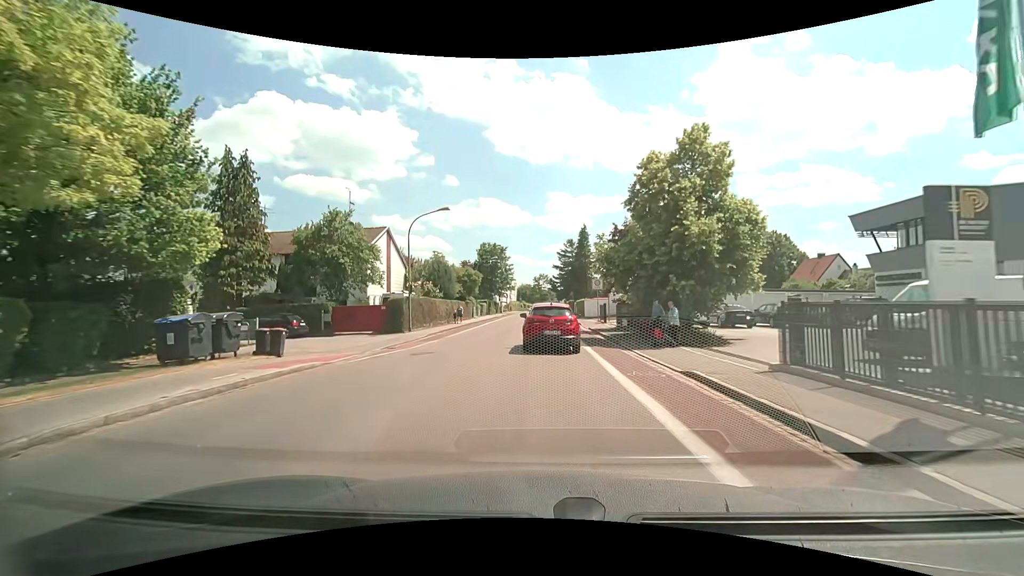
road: tertiary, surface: asphalt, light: Day
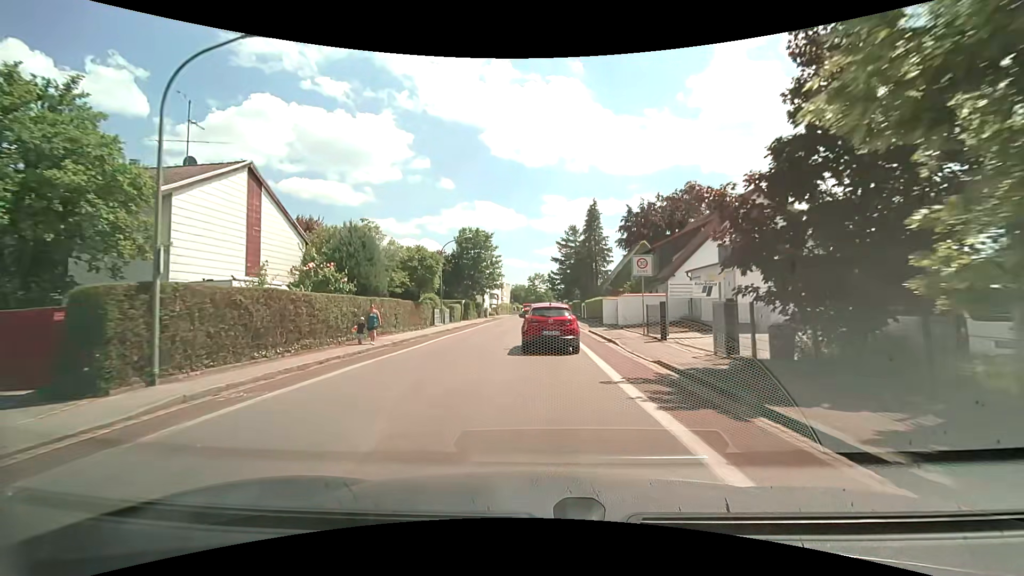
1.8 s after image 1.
(0.0, +19.4) m; 0°
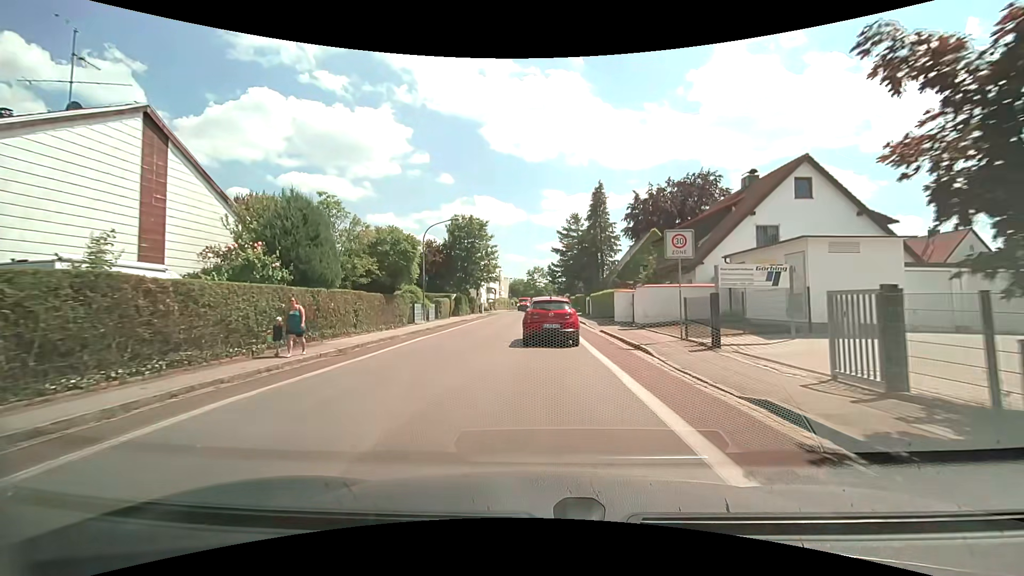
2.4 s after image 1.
(0.0, +5.8) m; +1°
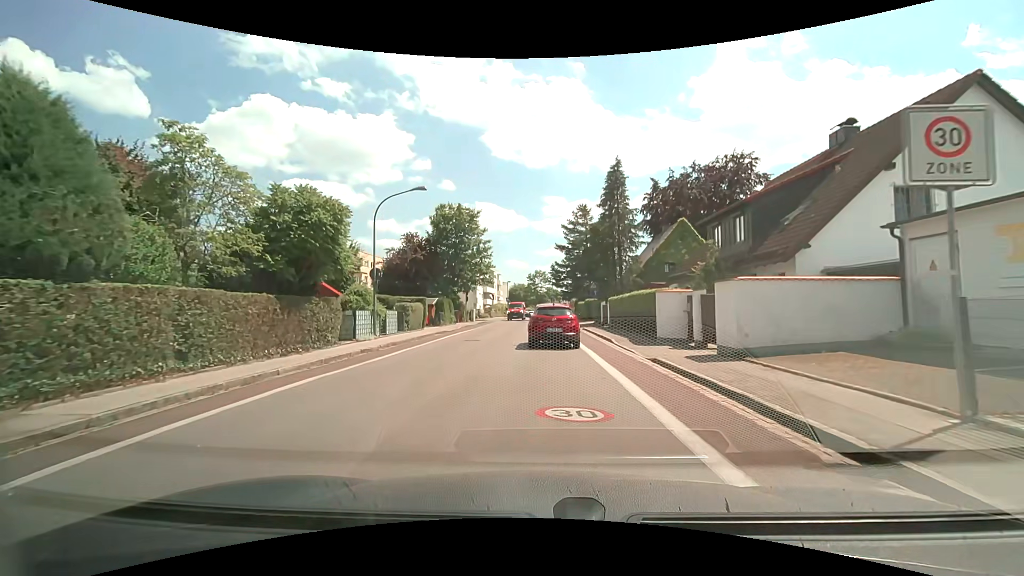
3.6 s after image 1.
(0.0, +10.5) m; 0°
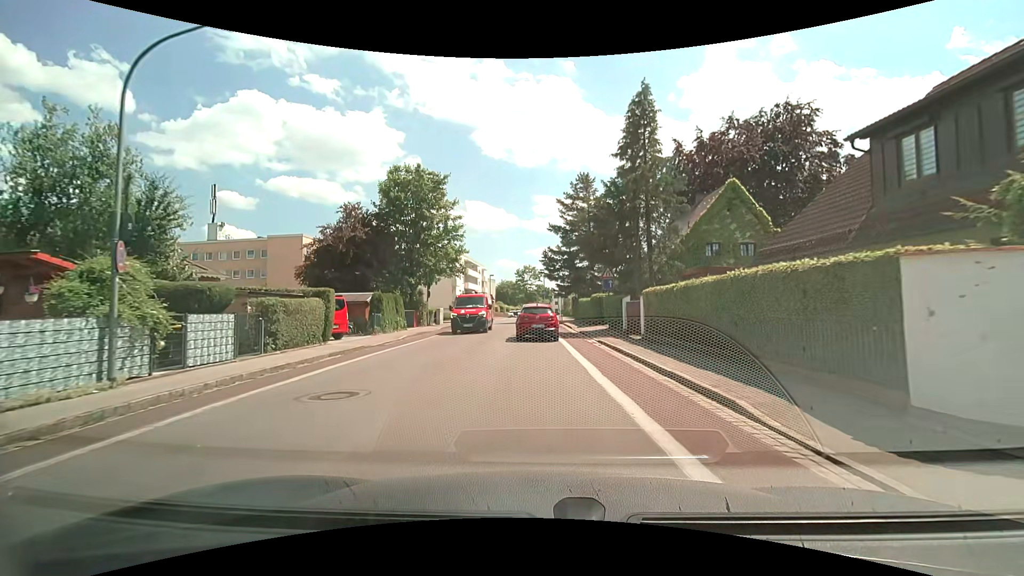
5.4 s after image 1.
(+0.1, +14.2) m; +1°
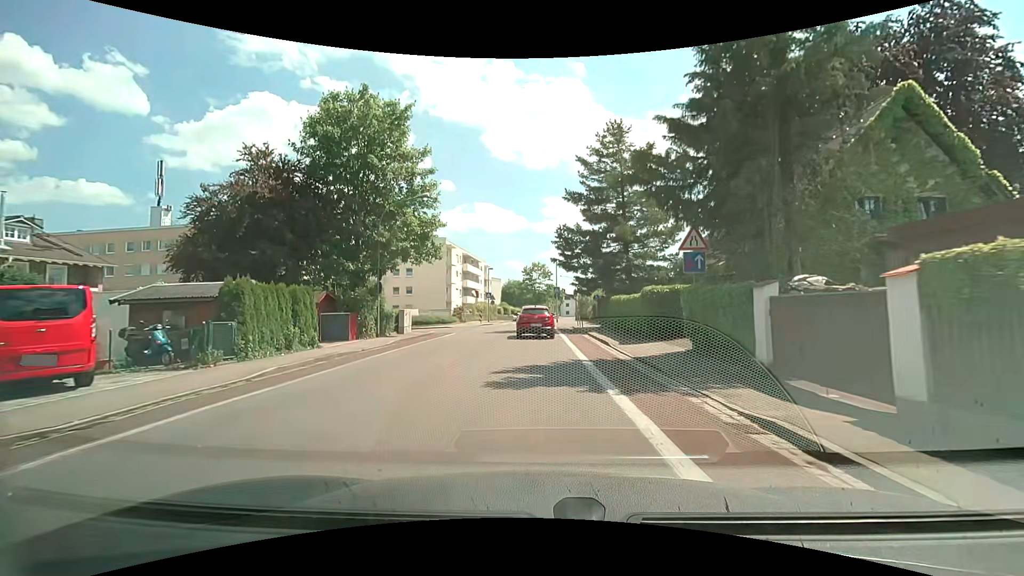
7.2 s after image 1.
(-0.1, +14.2) m; -1°
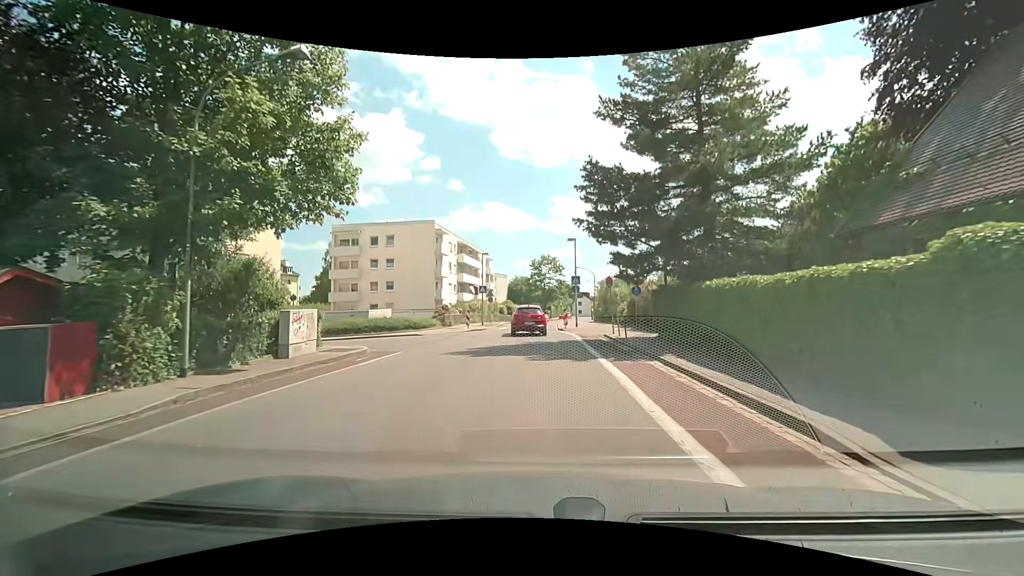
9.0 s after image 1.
(-0.1, +14.5) m; -1°
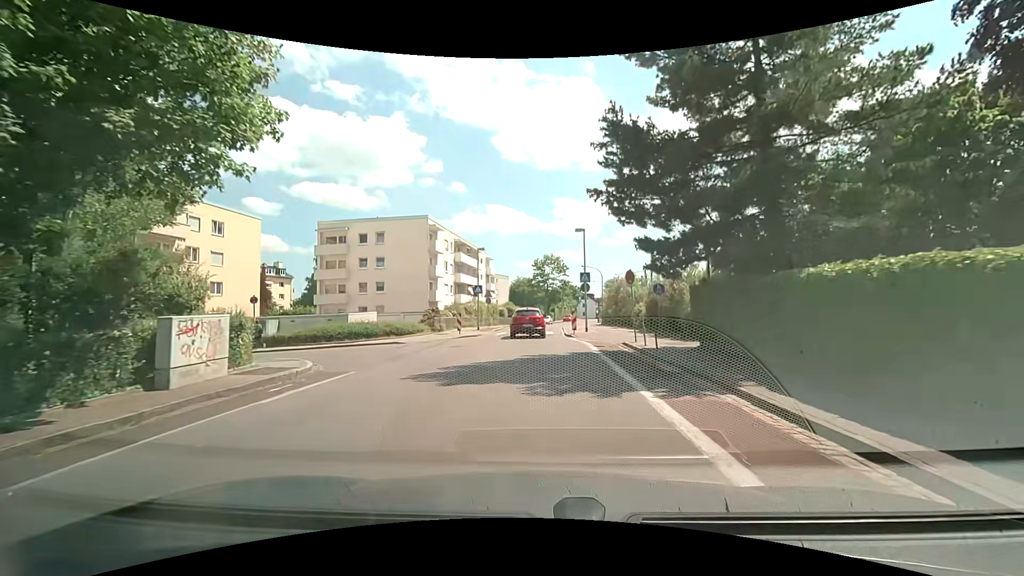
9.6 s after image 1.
(0.0, +5.0) m; -1°
(0, +10) (0, +20) (0, +30) (0, +40) (+1, +50) (+3, +60) (+5, +70) (+6, +80) (+8, +89) (+10, +99) m
